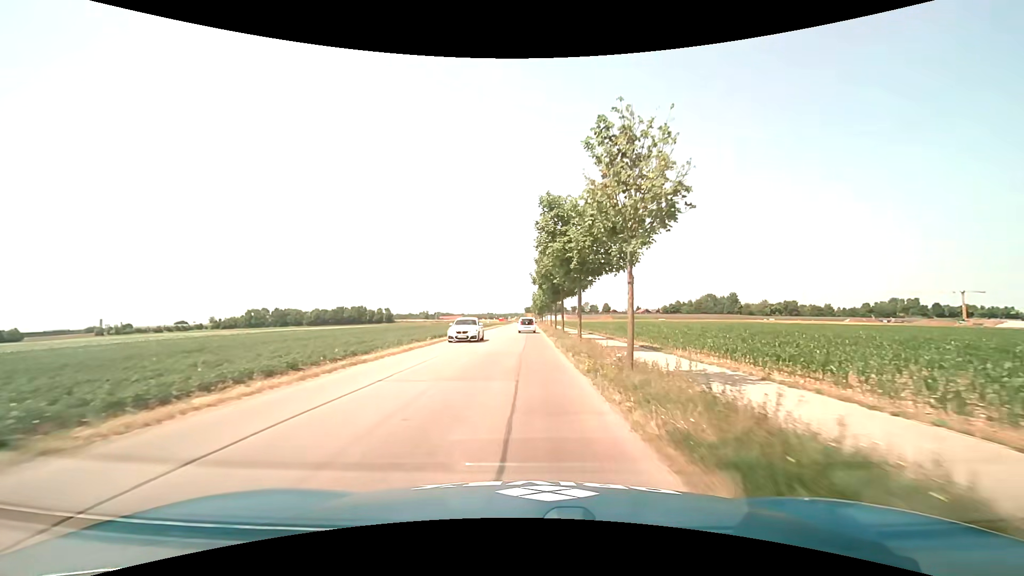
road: tertiary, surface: asphalt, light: Day
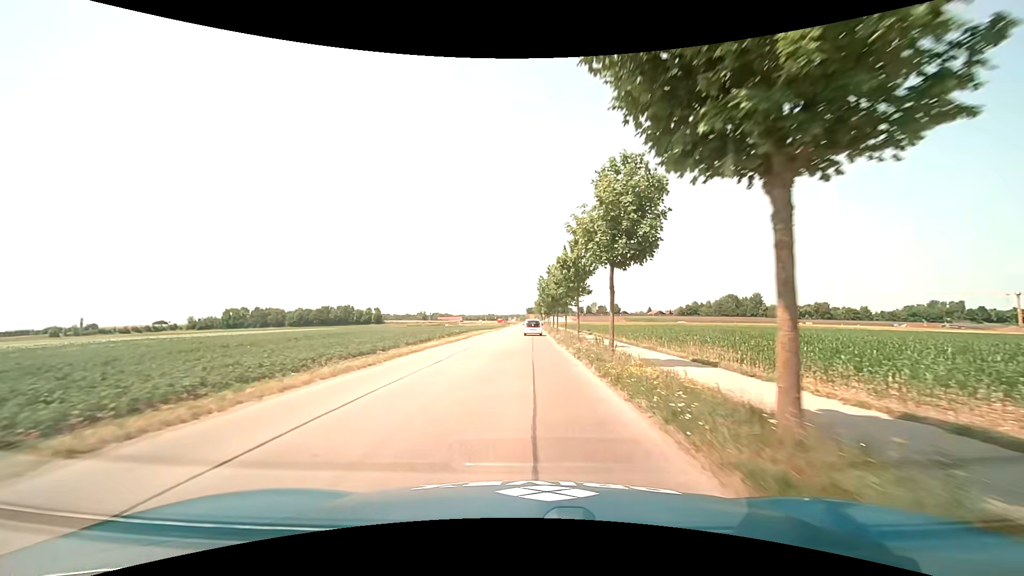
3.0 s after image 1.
(-0.2, +38.9) m; 0°
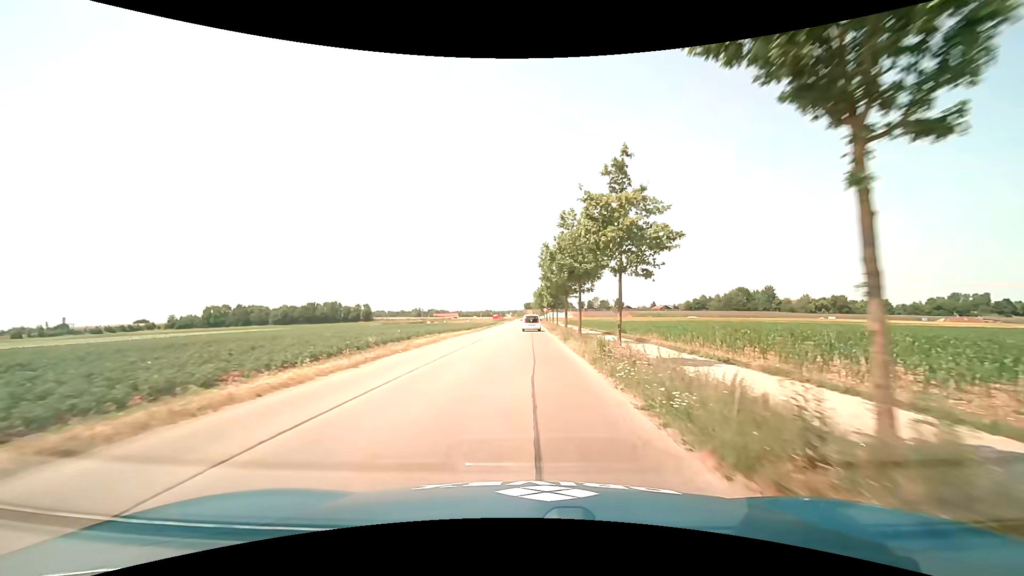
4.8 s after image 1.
(+0.1, +23.3) m; 0°
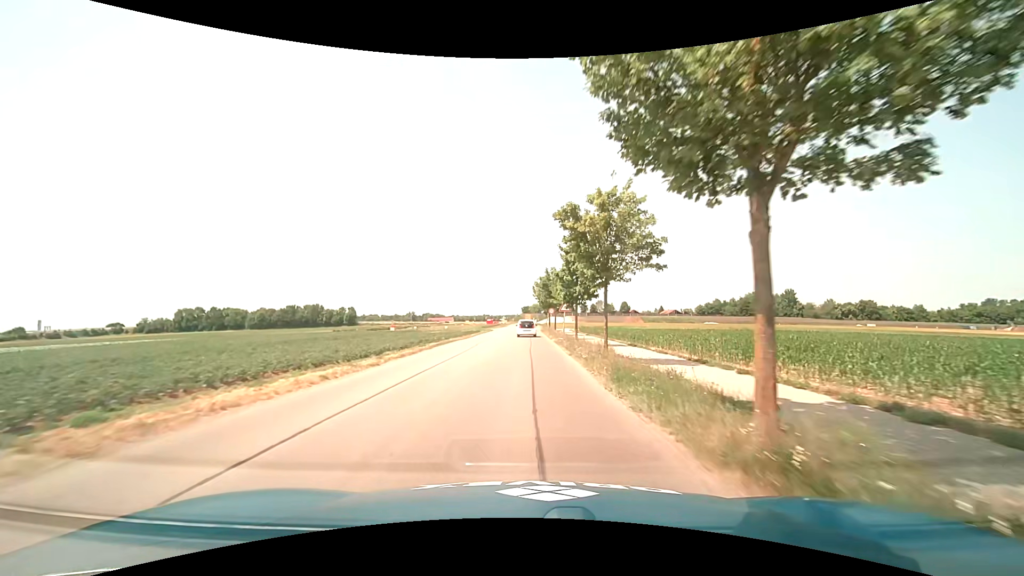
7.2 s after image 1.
(+0.2, +30.9) m; 0°
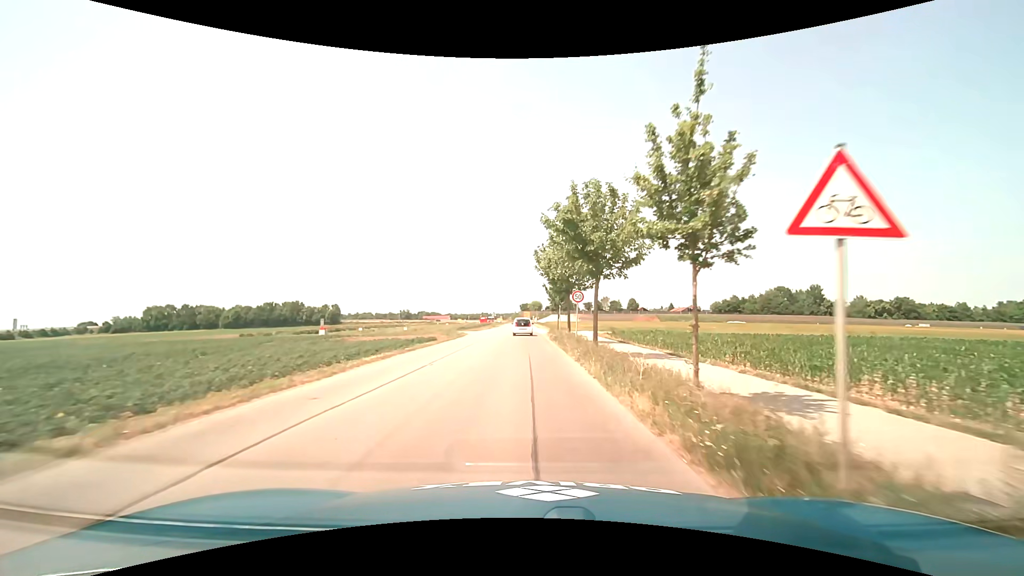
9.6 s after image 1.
(+0.2, +30.6) m; +1°
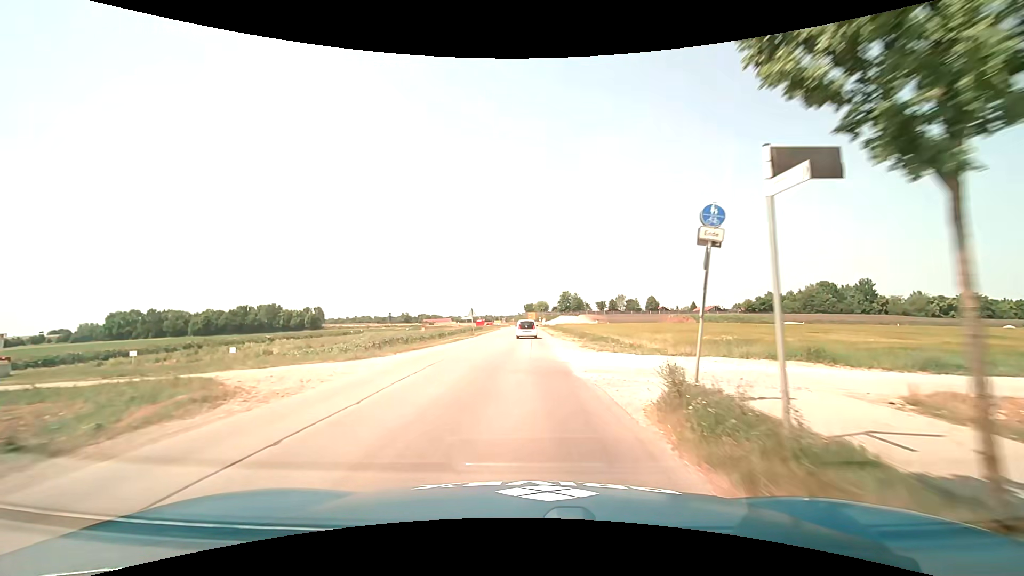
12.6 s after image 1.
(-0.3, +38.2) m; -1°
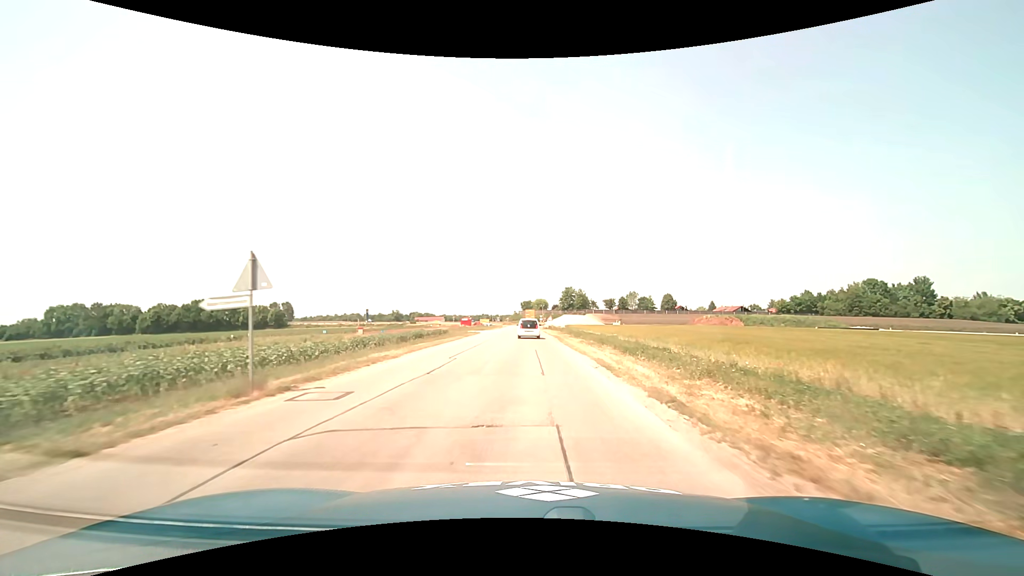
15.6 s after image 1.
(-0.3, +38.4) m; 0°
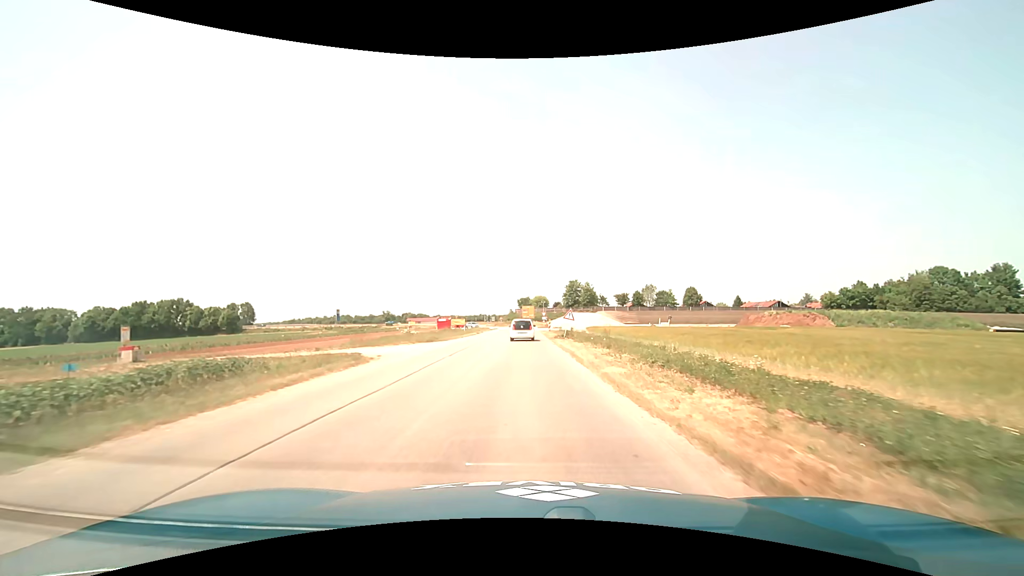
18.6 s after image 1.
(+0.3, +38.5) m; 0°
(0, +10) (0, +20) (0, +30) (0, +40) (0, +50) (0, +60) (0, +70) (0, +80) (0, +90) (0, +100) m
